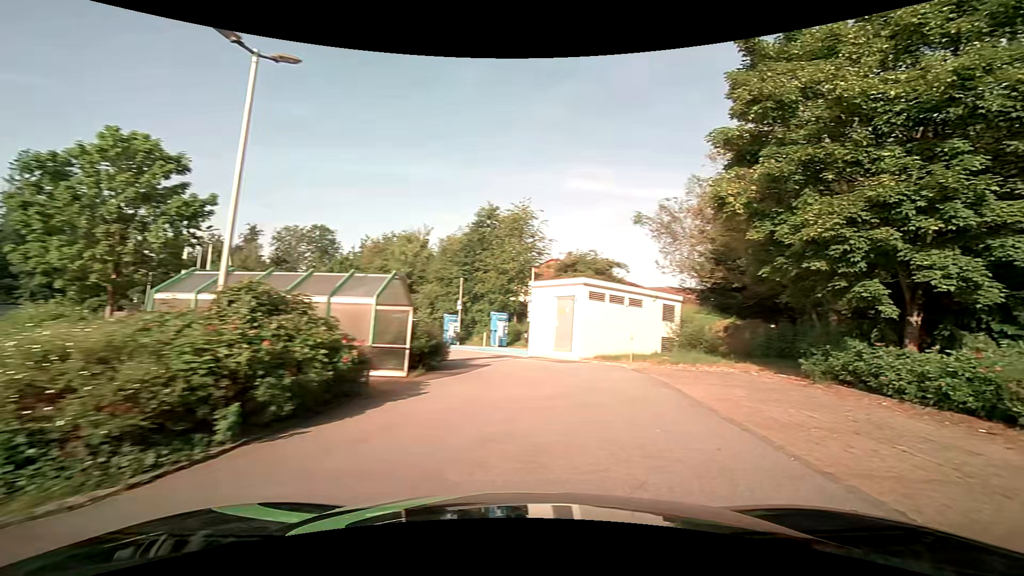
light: Day
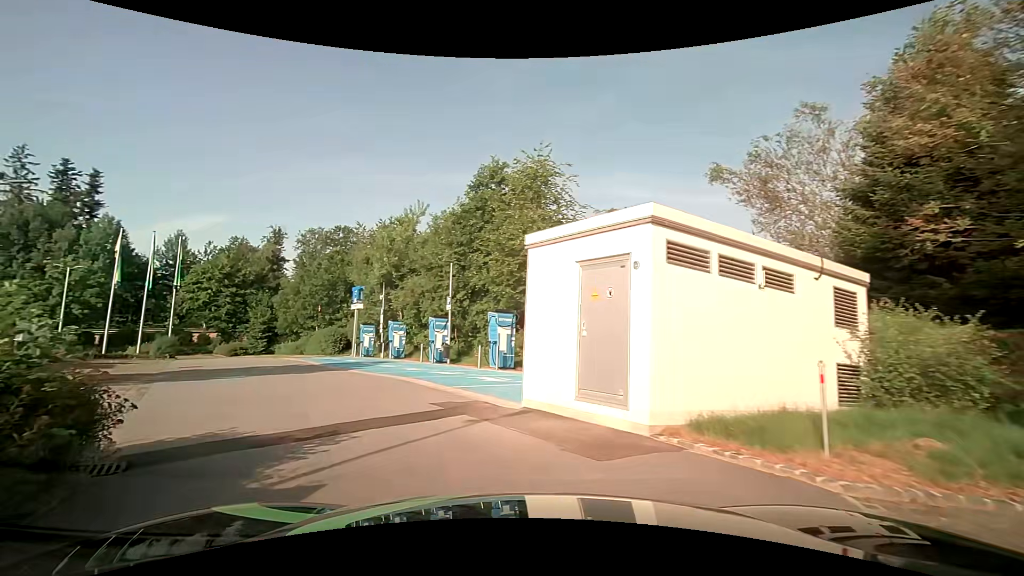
(+2.1, +12.6) m; -3°
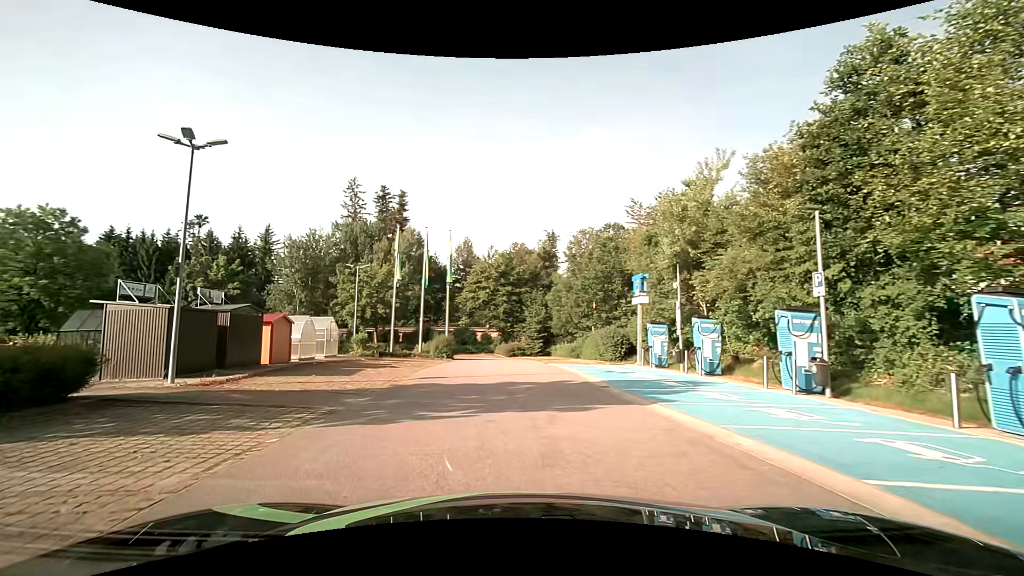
(-2.5, +9.2) m; -31°
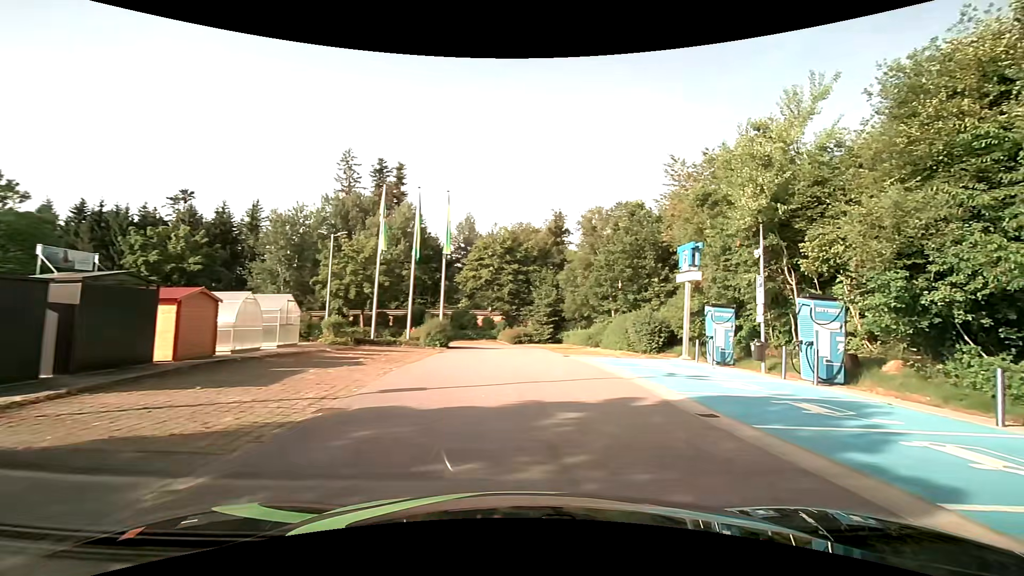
(-0.5, +6.3) m; 0°
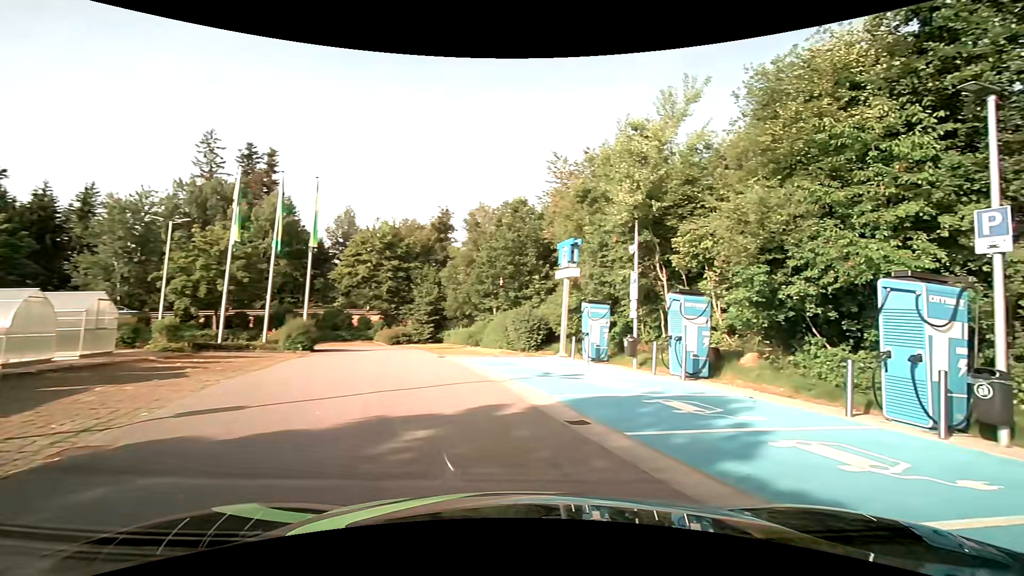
(+0.1, +1.4) m; +12°
